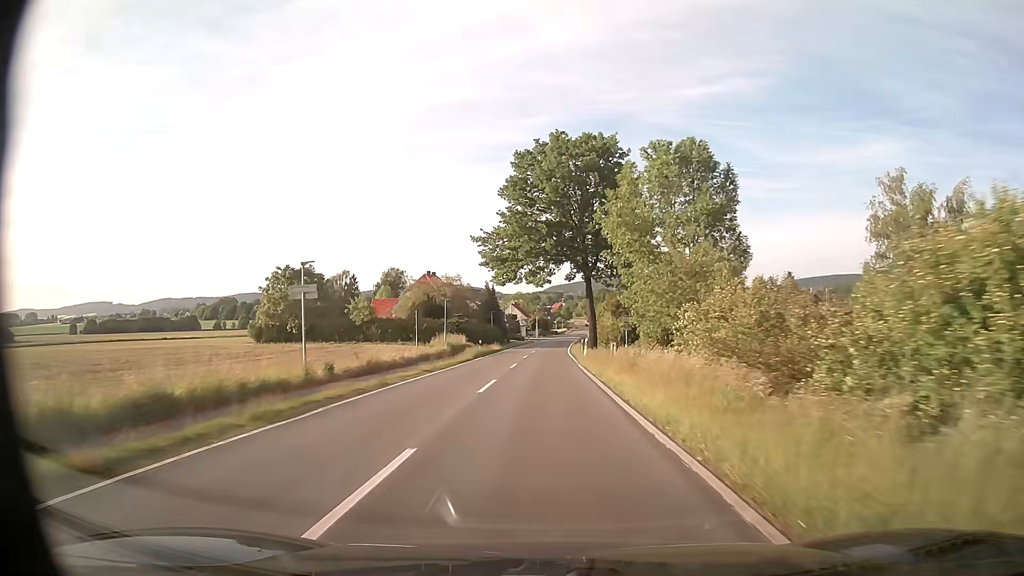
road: tertiary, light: Day
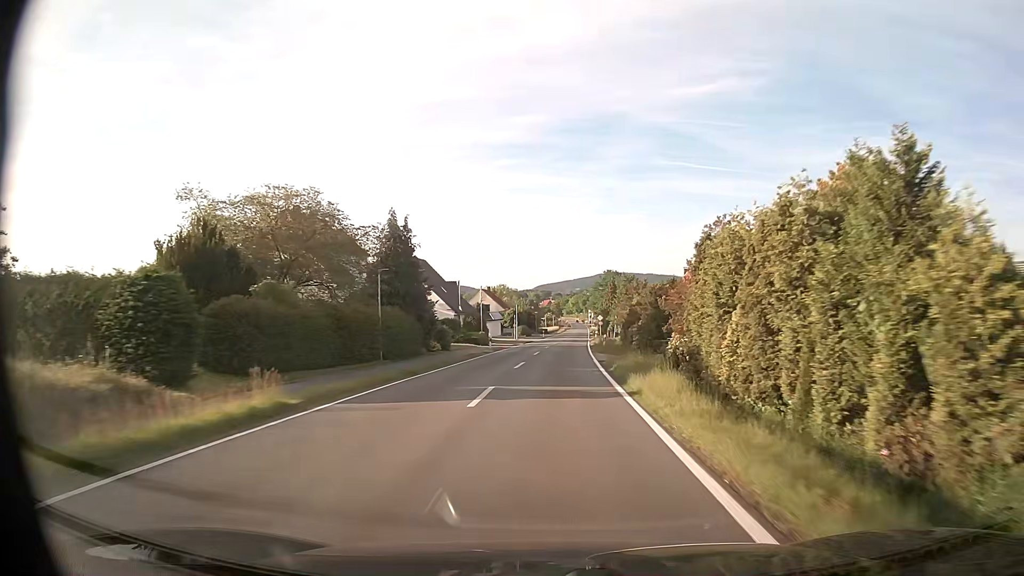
(+0.3, +52.1) m; +1°
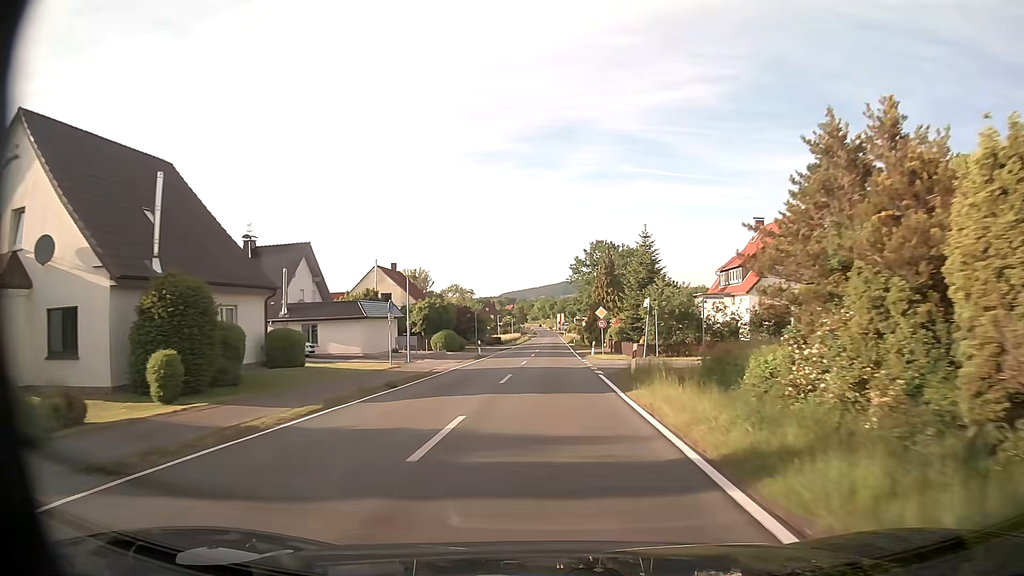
(+2.0, +52.7) m; +3°
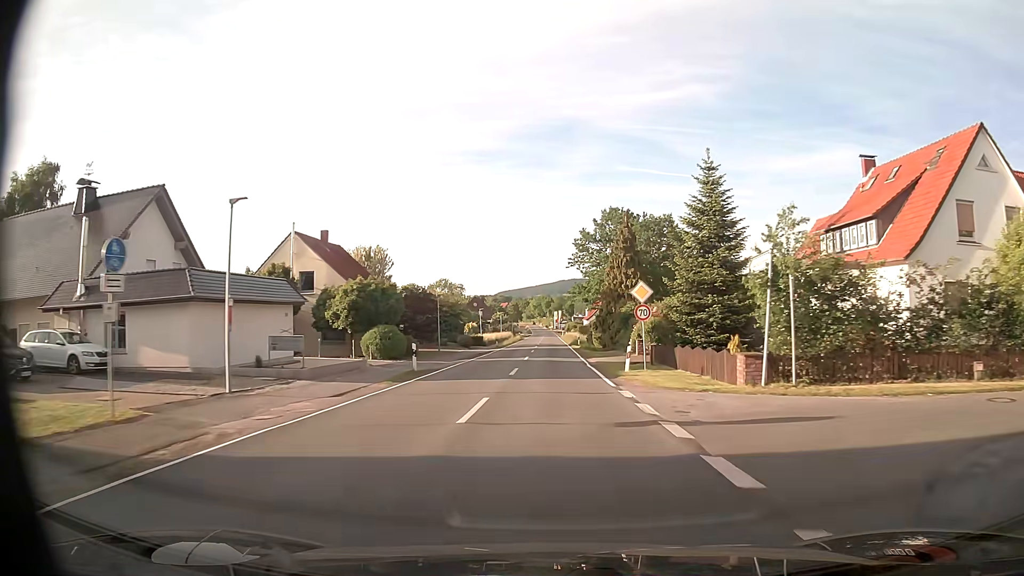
(+0.1, +21.3) m; 0°
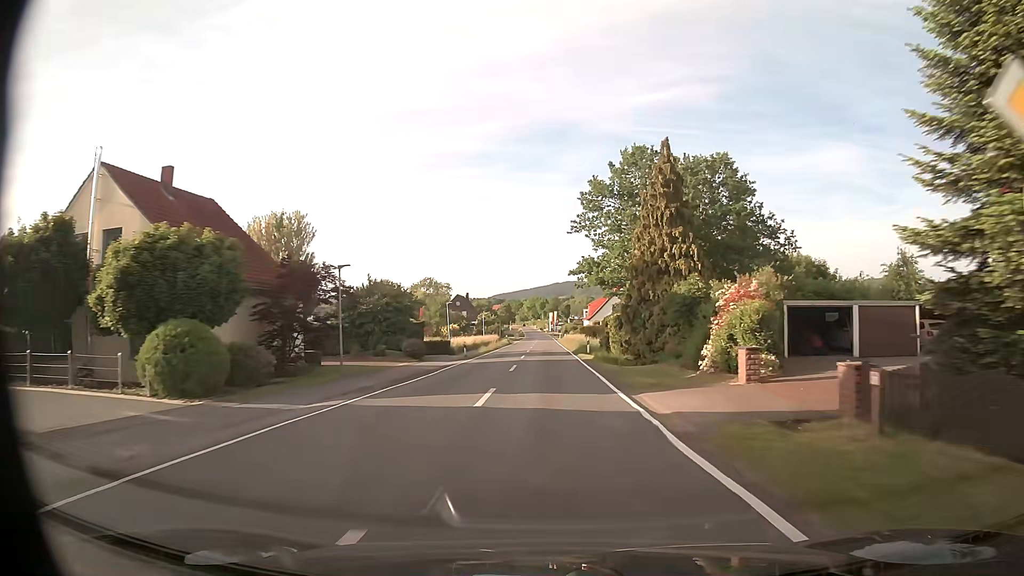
(+0.1, +21.5) m; +1°
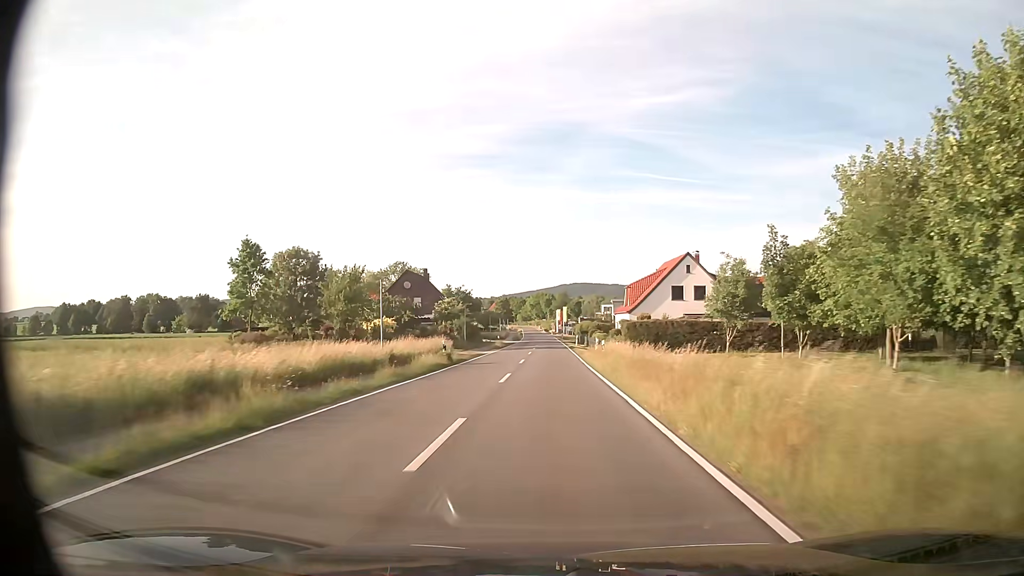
(-0.1, +54.1) m; -1°
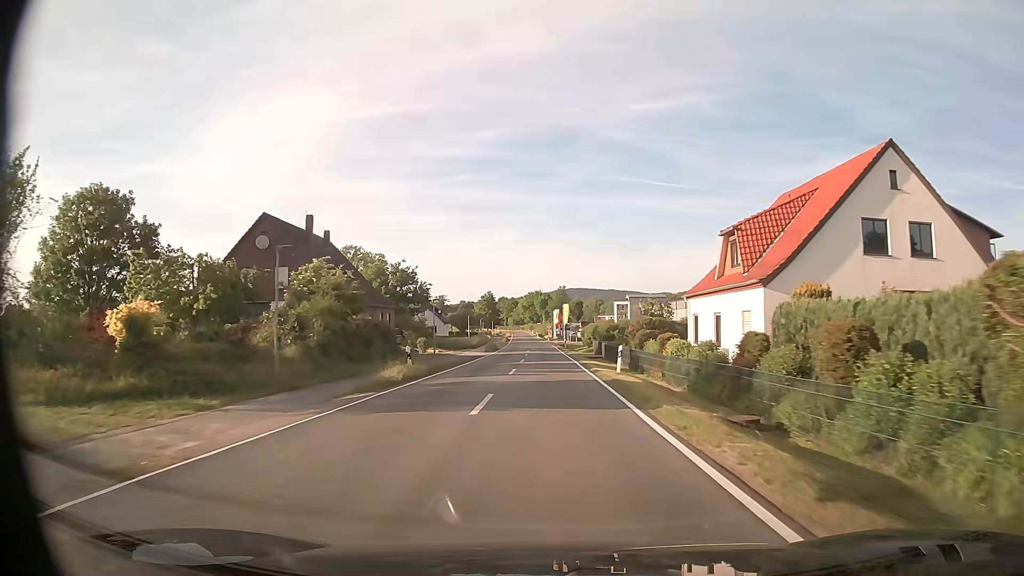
(+0.1, +42.7) m; +1°
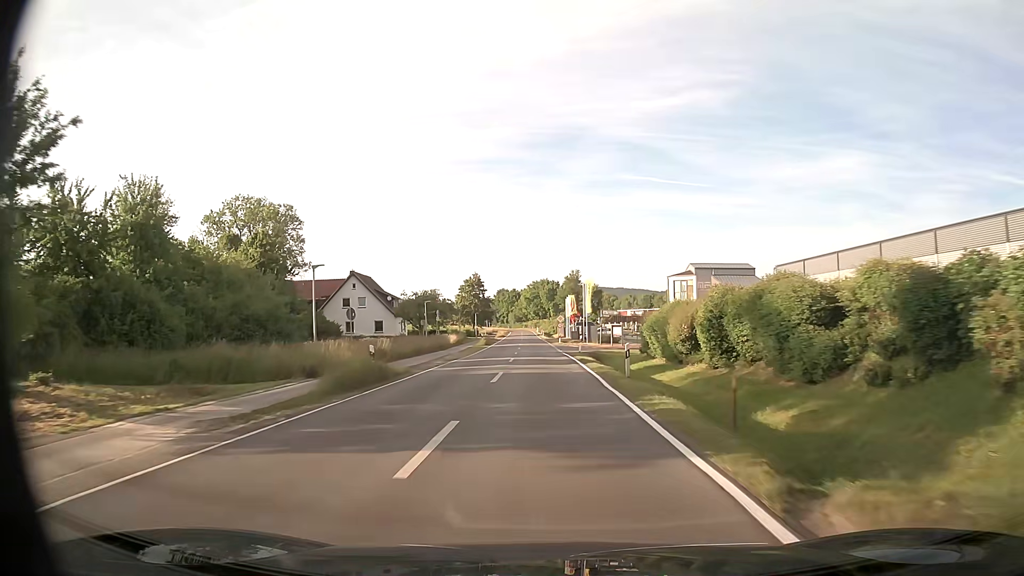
(-0.3, +53.7) m; -1°
(0, +10) (0, +20) (0, +30) (0, +40) (-1, +50) (-1, +60) (-1, +70) (-2, +80) (-2, +90) (-2, +100) m
